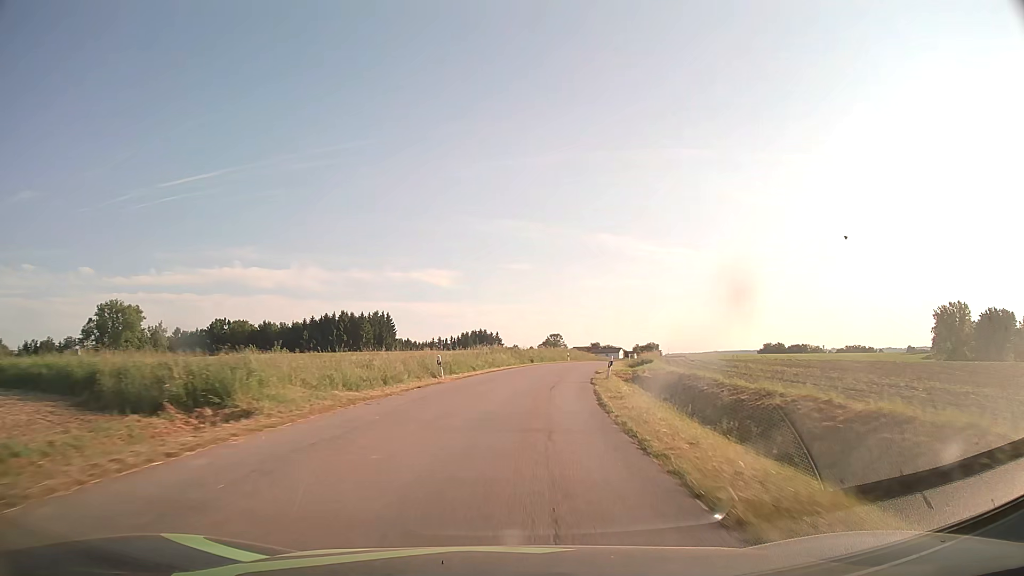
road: tertiary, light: Day
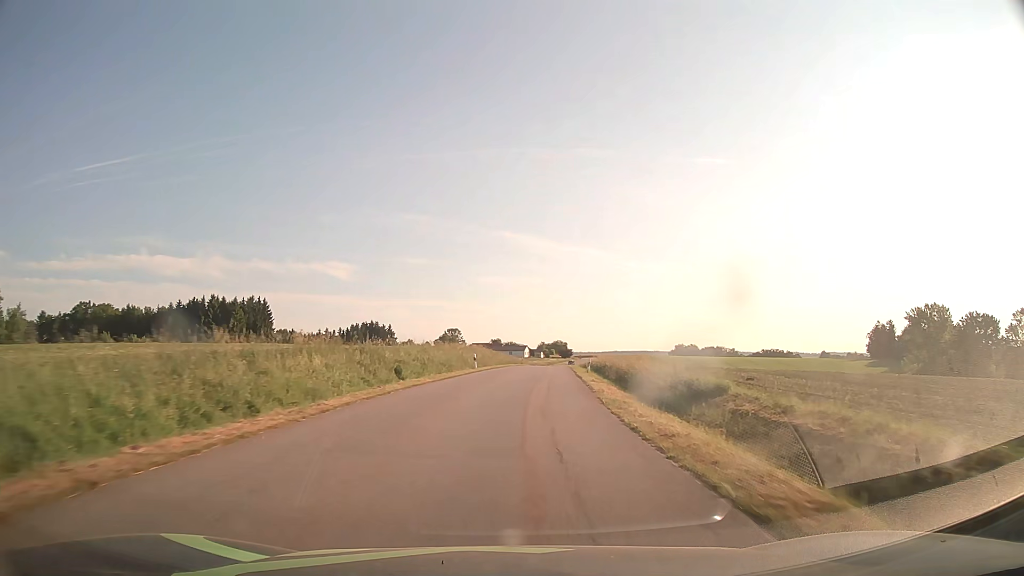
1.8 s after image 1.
(+2.6, +34.4) m; +9°
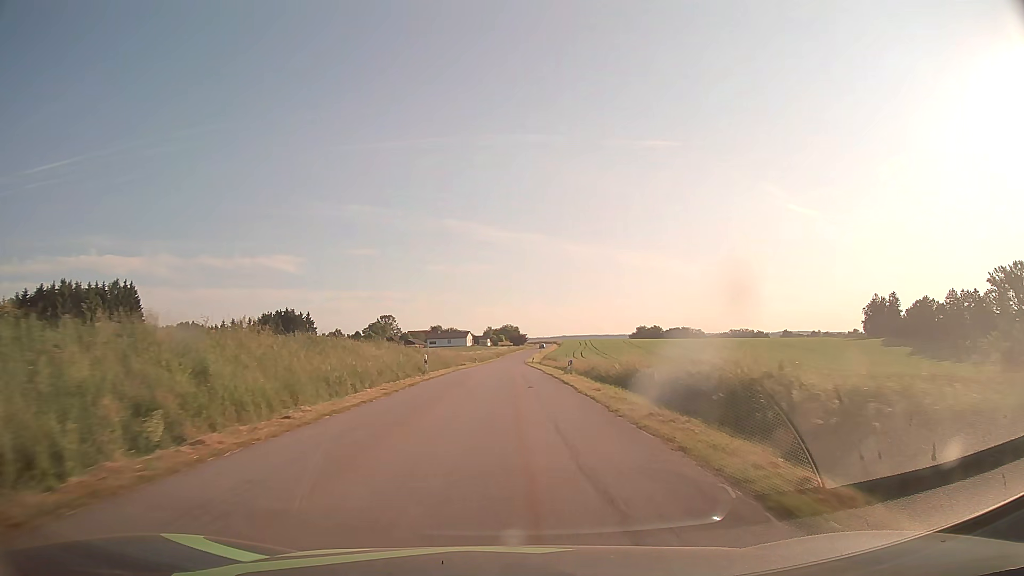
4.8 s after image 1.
(+3.4, +58.4) m; +5°
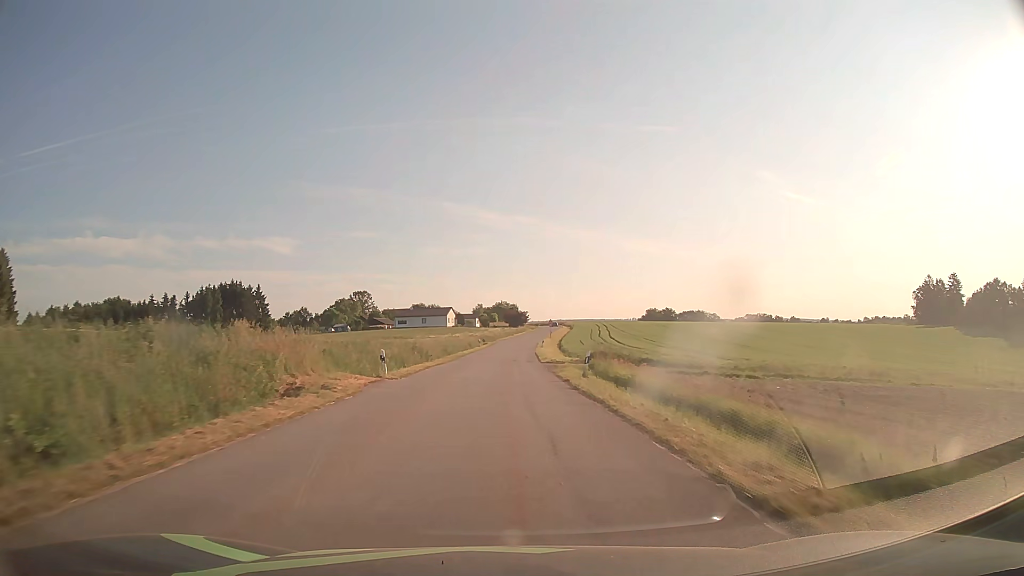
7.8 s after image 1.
(+0.1, +58.6) m; 0°
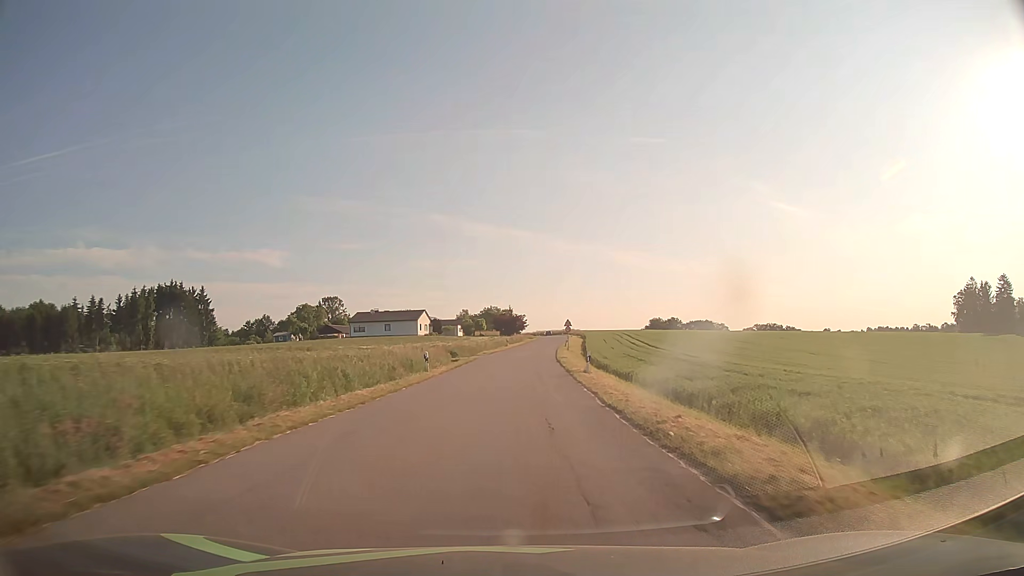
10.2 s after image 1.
(-0.1, +43.3) m; 0°
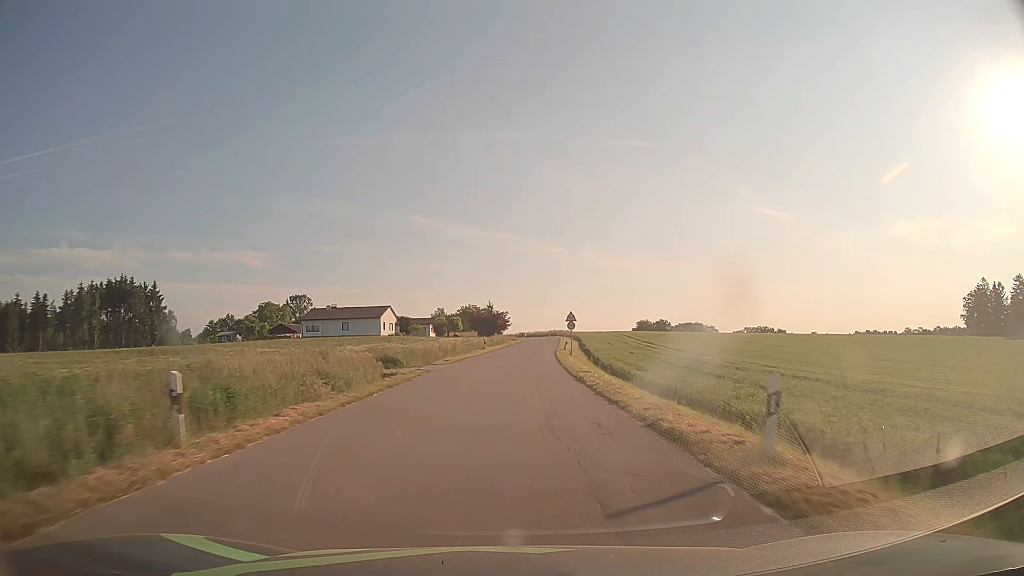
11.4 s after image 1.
(+0.3, +20.9) m; +2°
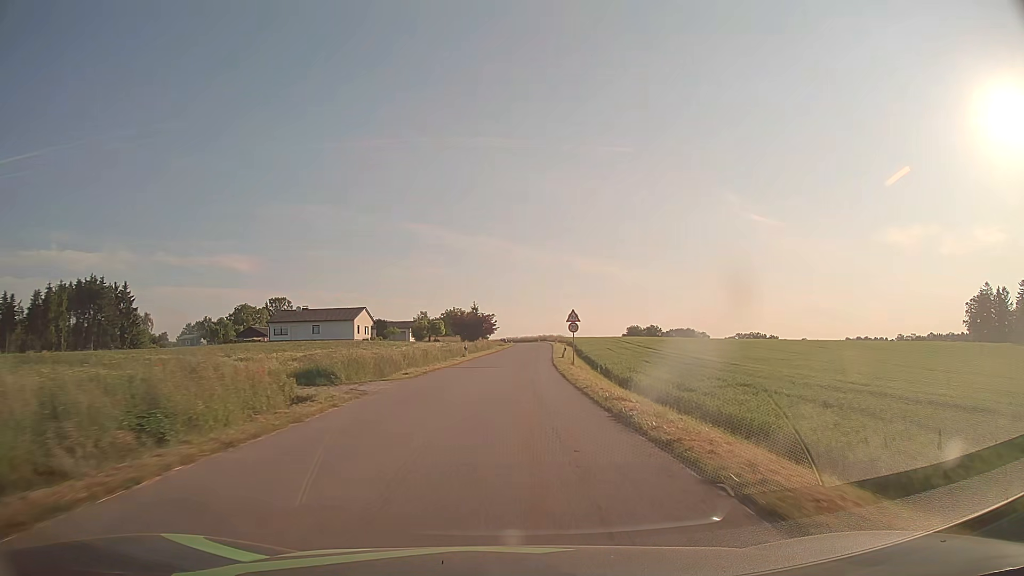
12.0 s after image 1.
(+0.1, +10.4) m; +1°
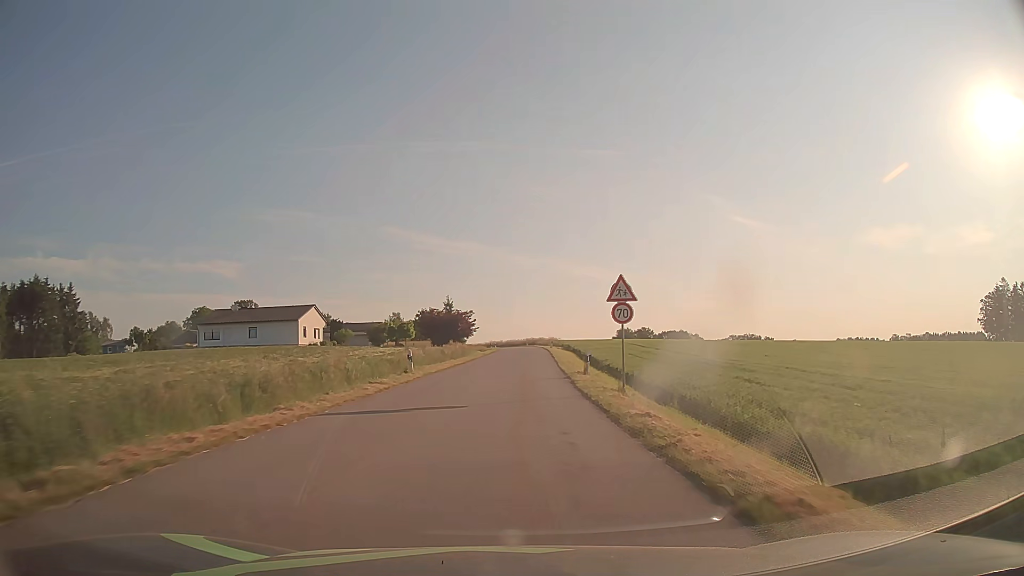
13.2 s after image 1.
(+0.3, +20.8) m; +2°
(0, +10) (0, +20) (0, +30) (+1, +40) (+1, +50) (+2, +60) (+2, +70) (+2, +80) (+2, +90) (+2, +100) m
